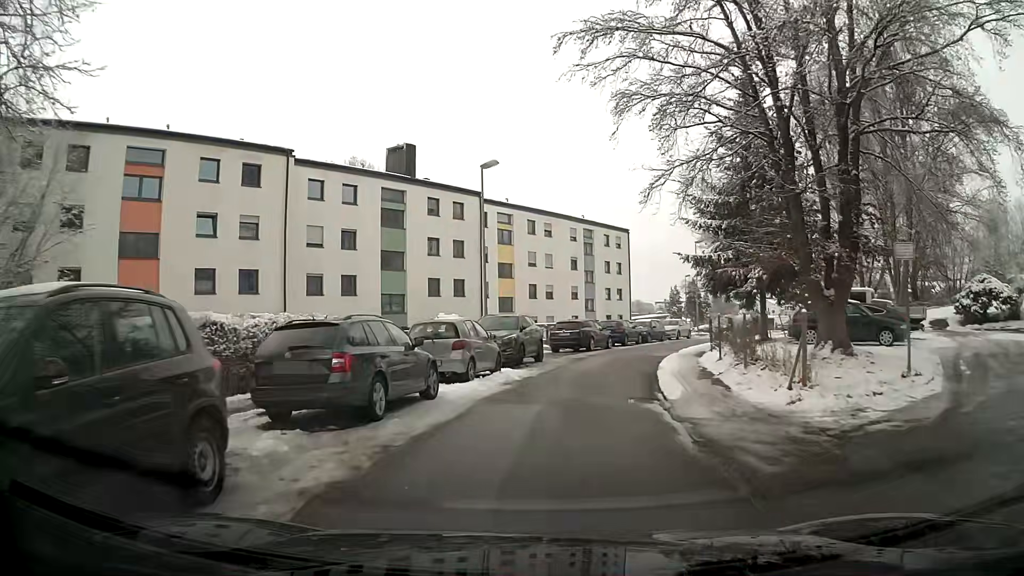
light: Day
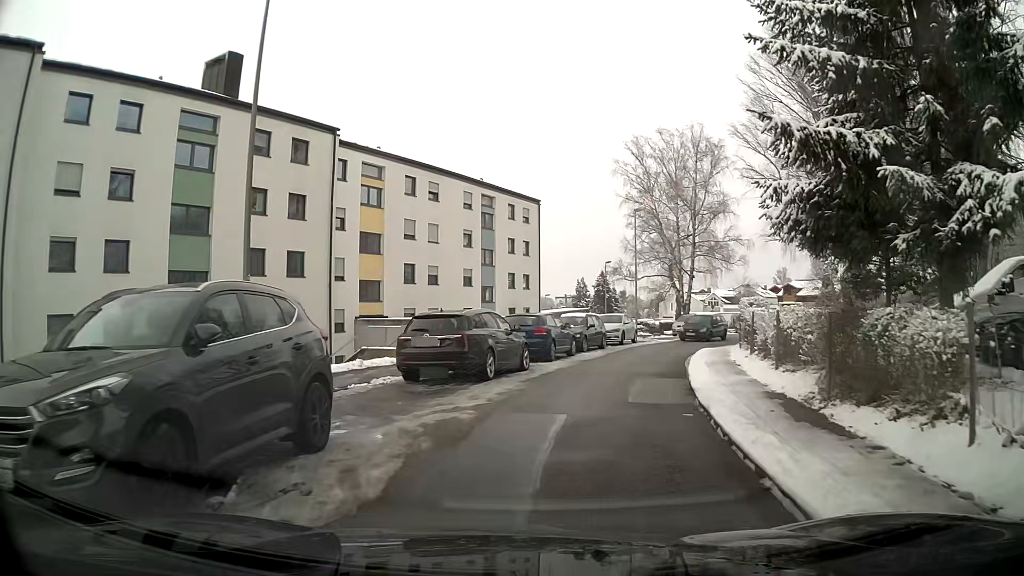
(+1.1, +15.8) m; +8°
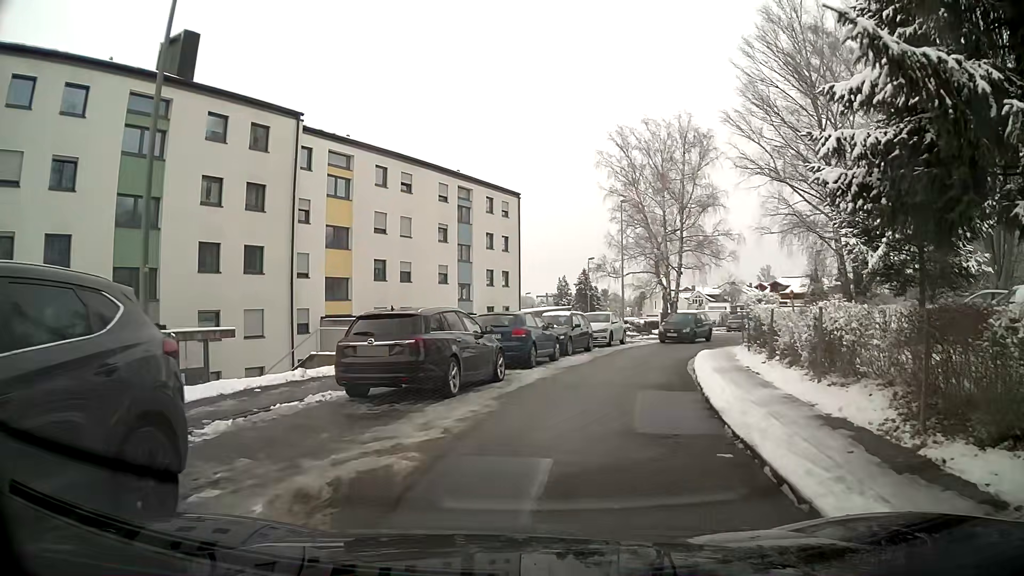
(0.0, +2.7) m; +2°
